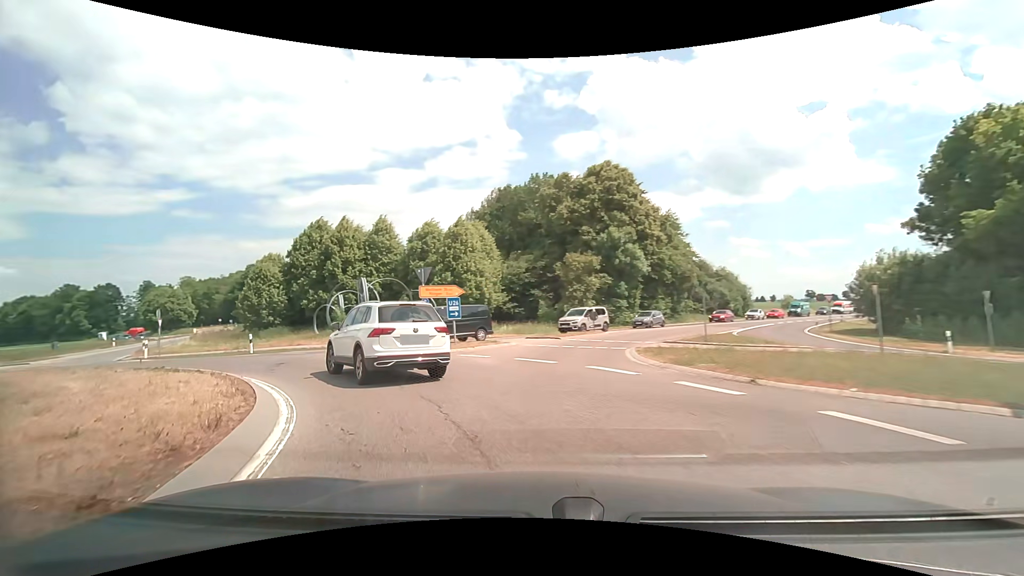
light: Day
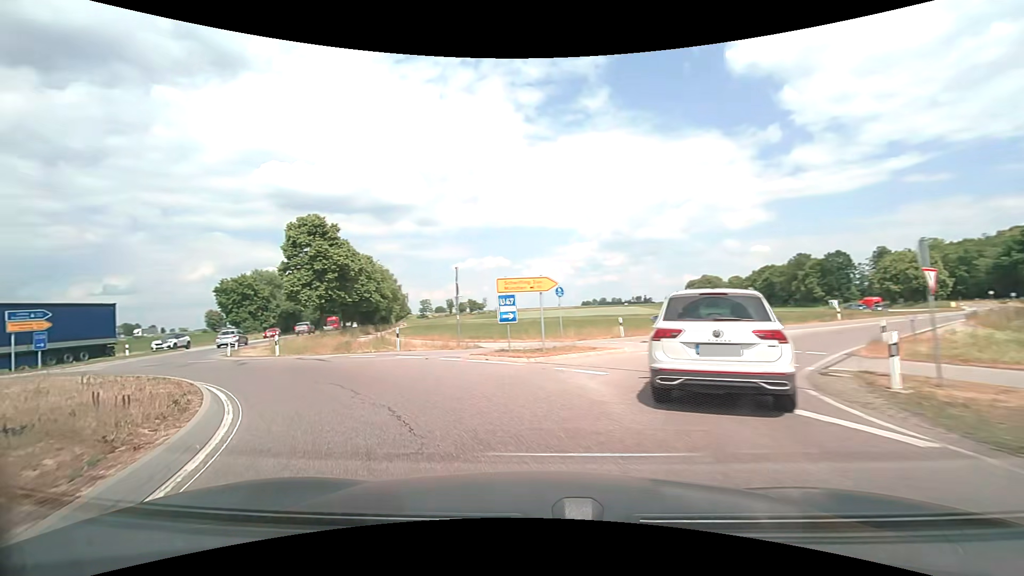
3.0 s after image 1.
(-14.1, +20.0) m; -72°
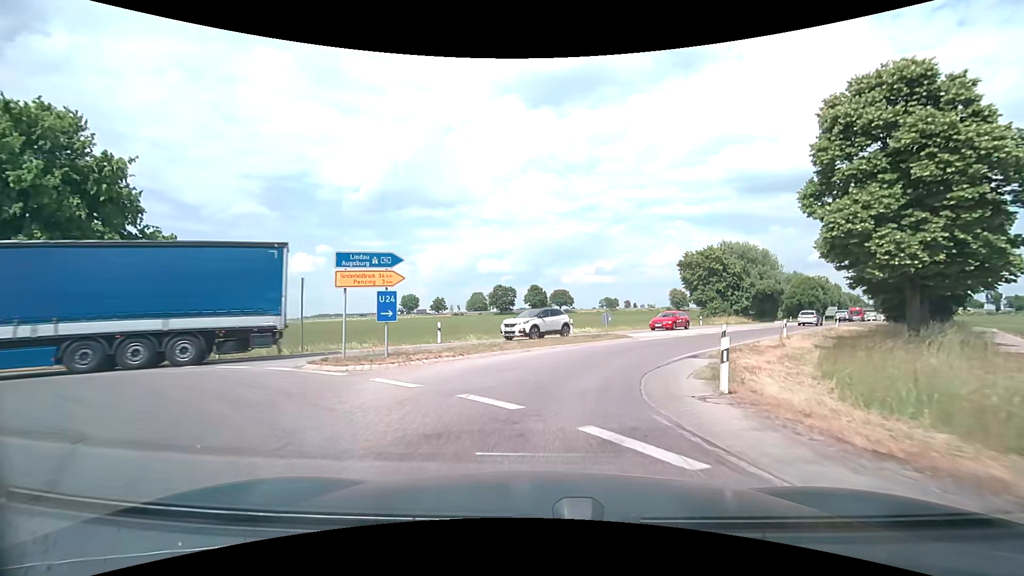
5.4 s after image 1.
(-11.8, +19.4) m; -50°
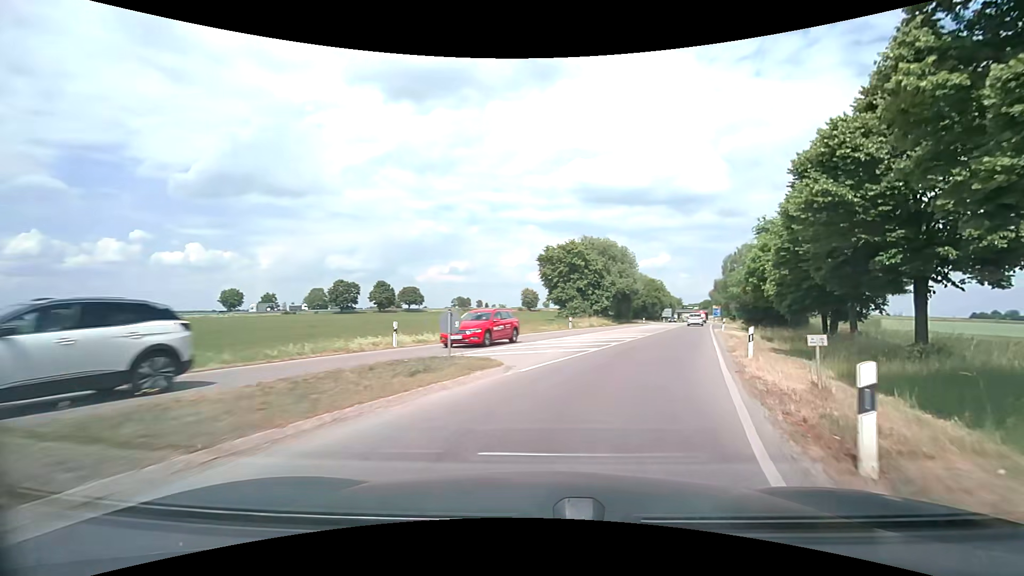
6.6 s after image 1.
(+1.5, +14.0) m; +16°
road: secondary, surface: asphalt
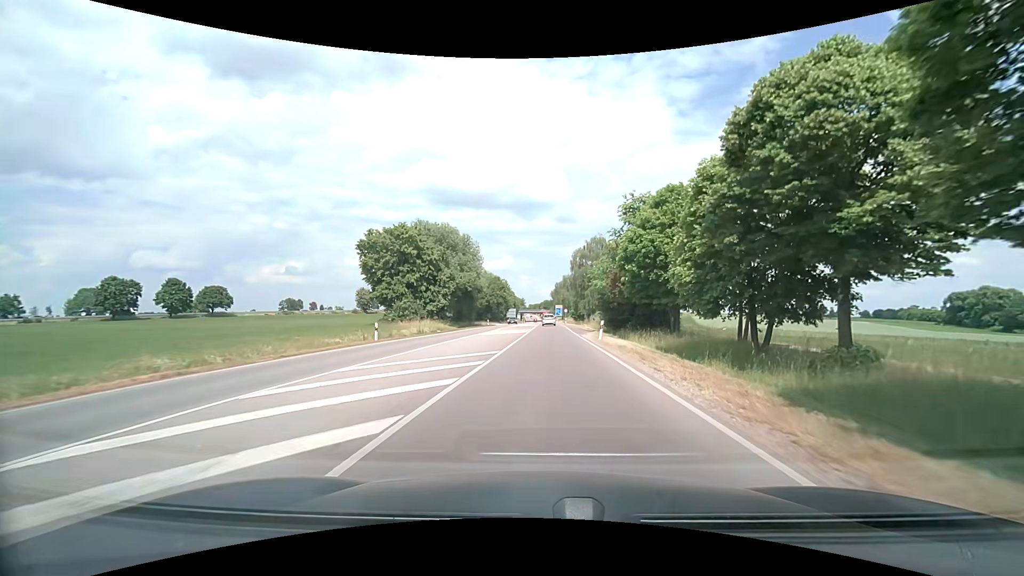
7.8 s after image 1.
(+2.8, +15.8) m; +17°
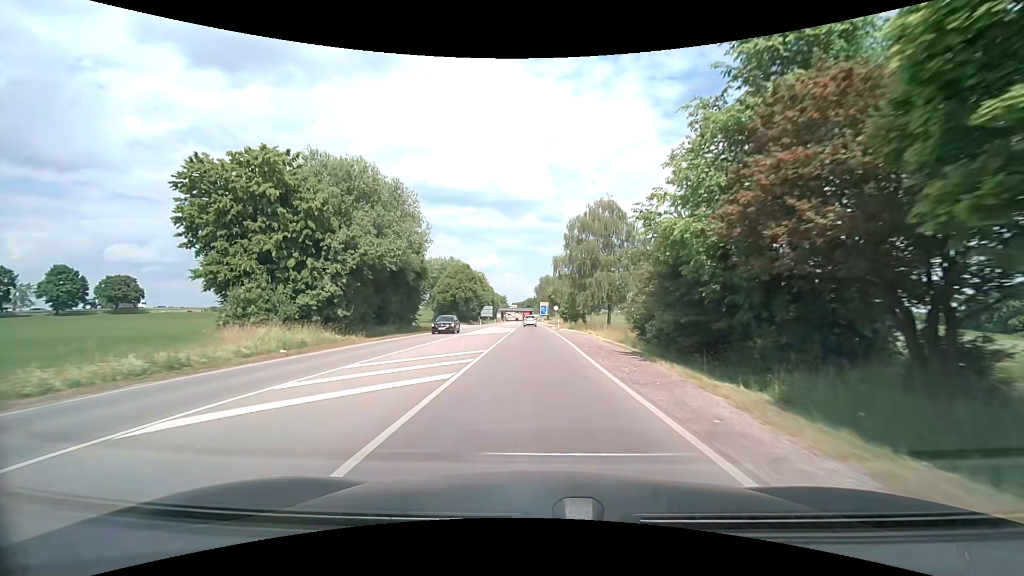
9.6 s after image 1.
(+0.8, +29.0) m; +2°
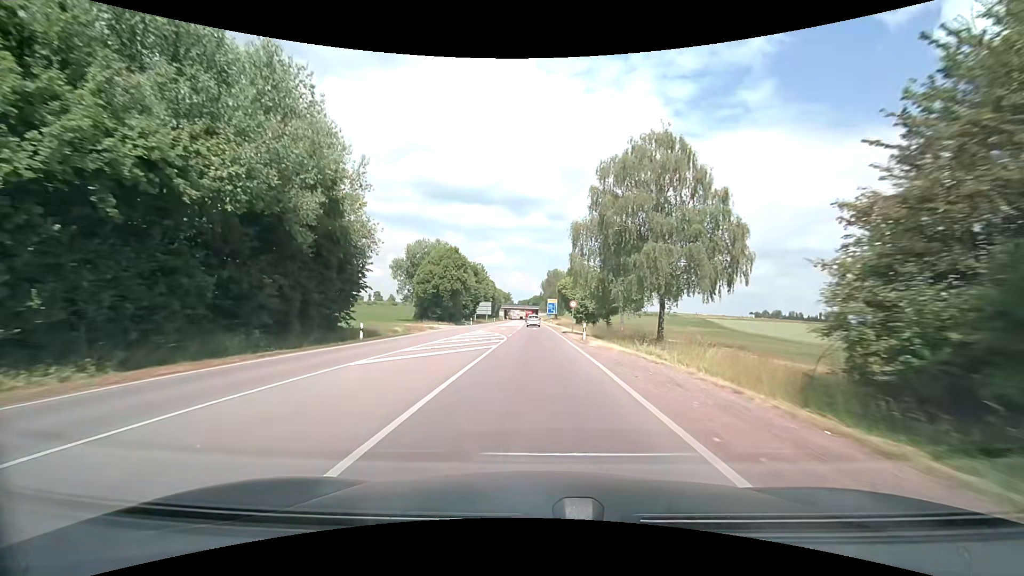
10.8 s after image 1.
(-0.1, +22.1) m; 0°
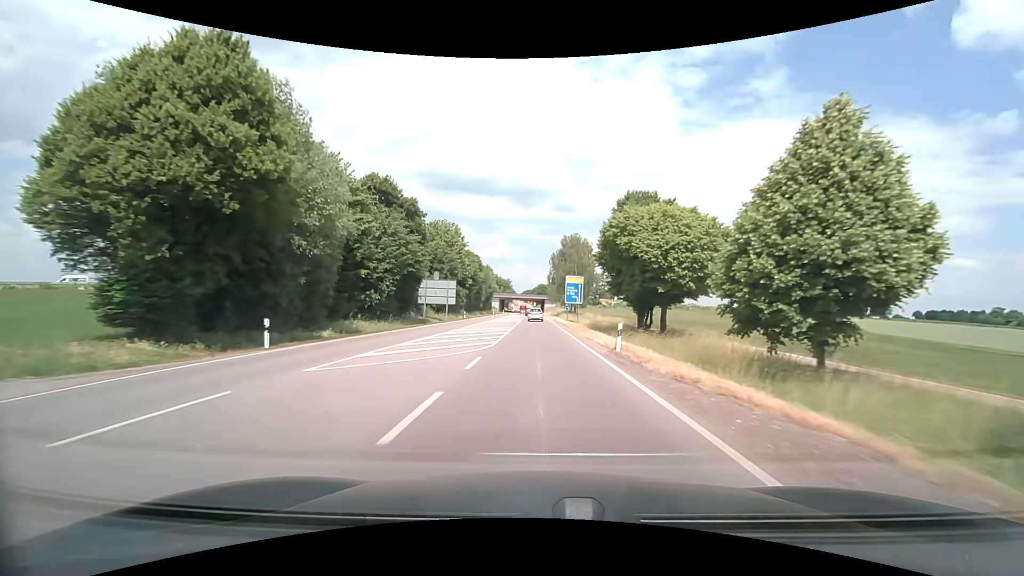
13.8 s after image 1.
(-0.7, +59.0) m; -1°
(0, +10) (0, +20) (0, +30) (0, +40) (0, +50) (0, +60) (0, +70) (0, +80) (0, +90) (0, +100) m
